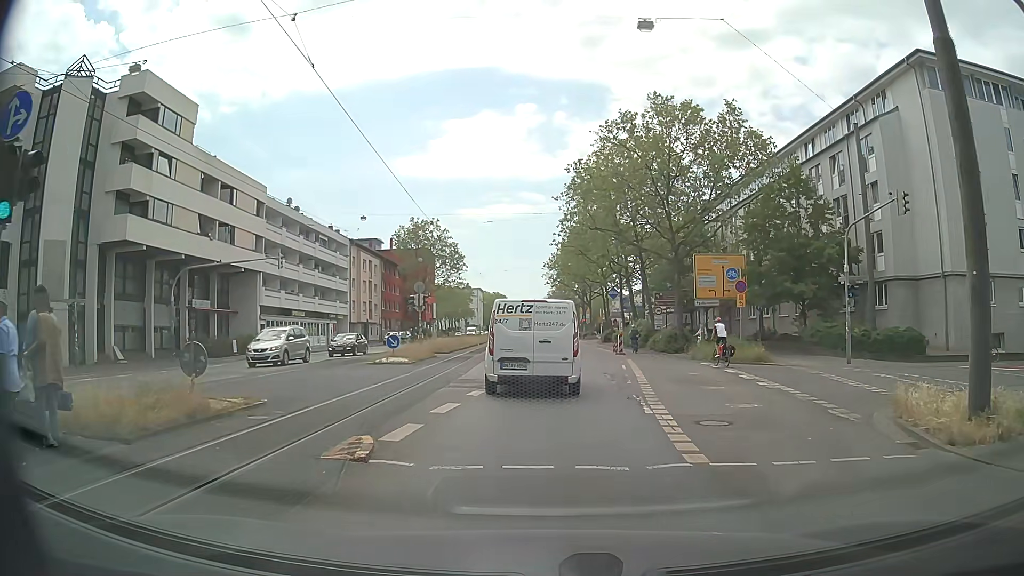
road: primary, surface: asphalt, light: Day
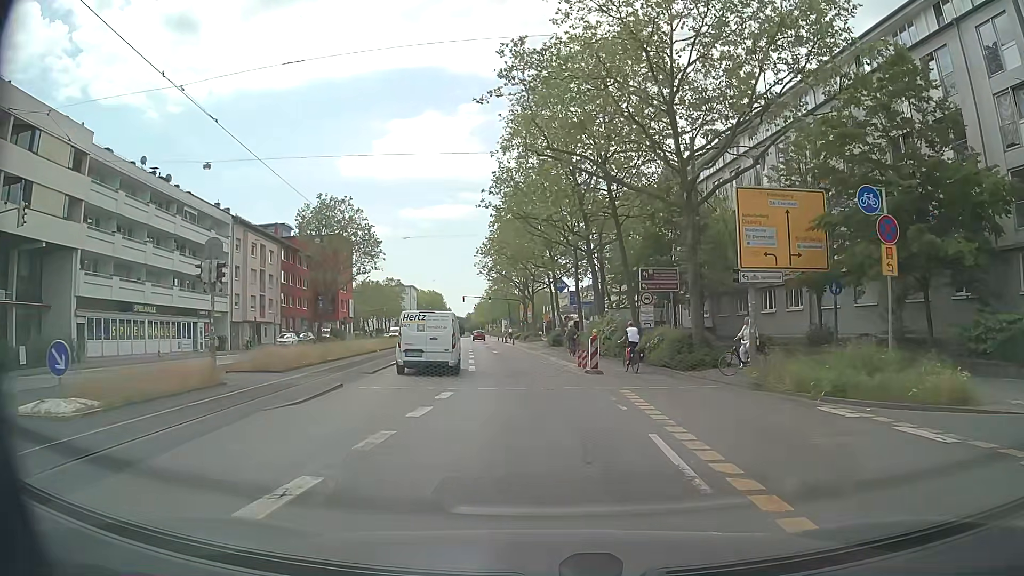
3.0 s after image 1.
(+1.0, +18.6) m; +5°
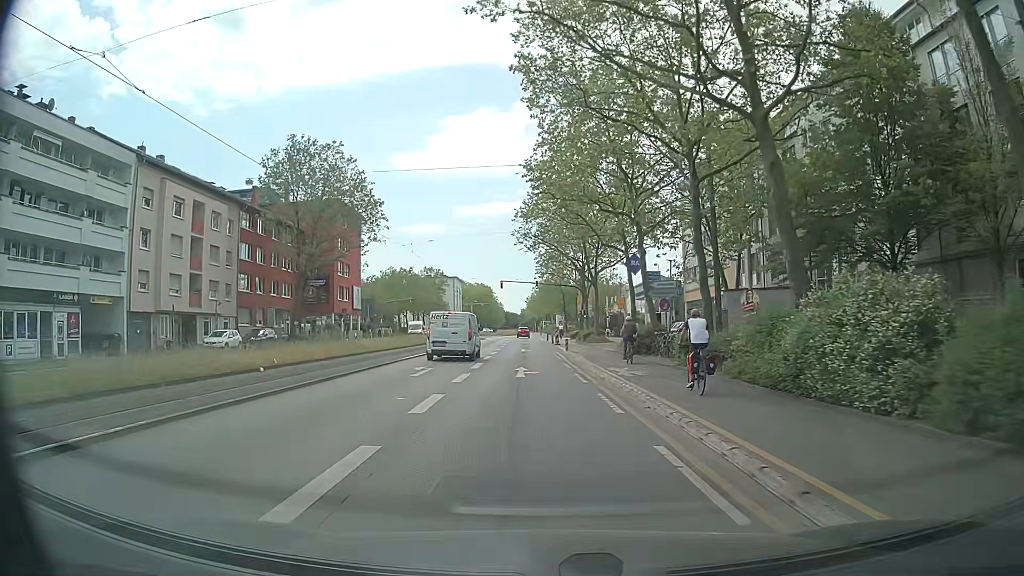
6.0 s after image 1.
(-0.7, +25.8) m; -4°
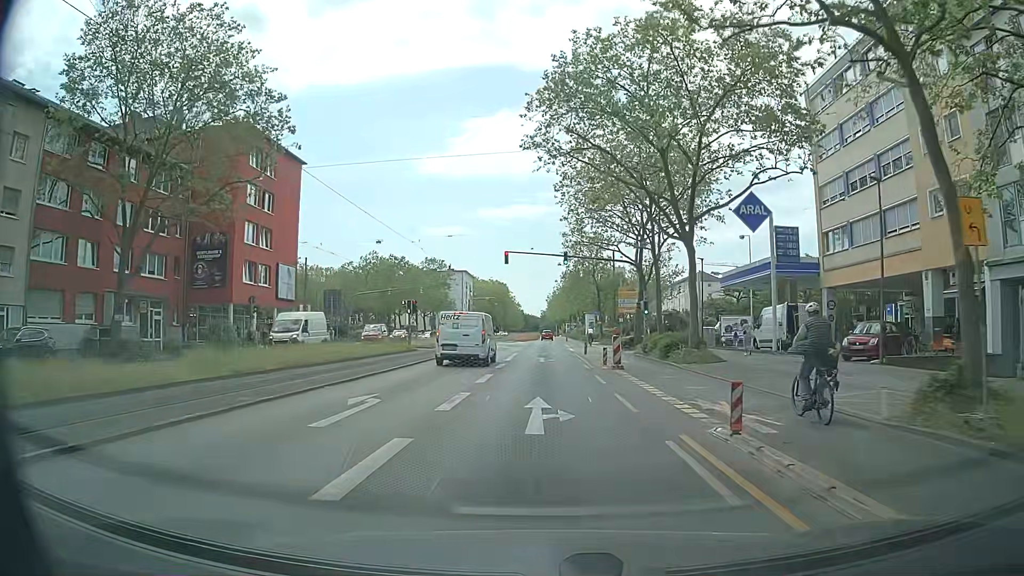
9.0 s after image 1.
(-0.9, +30.4) m; -2°
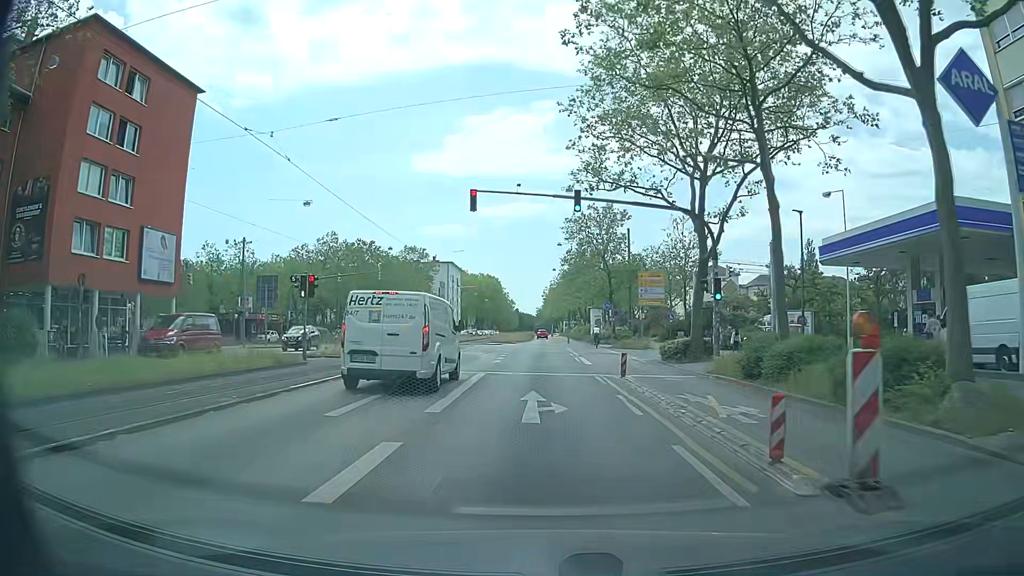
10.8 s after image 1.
(+0.1, +19.4) m; +1°
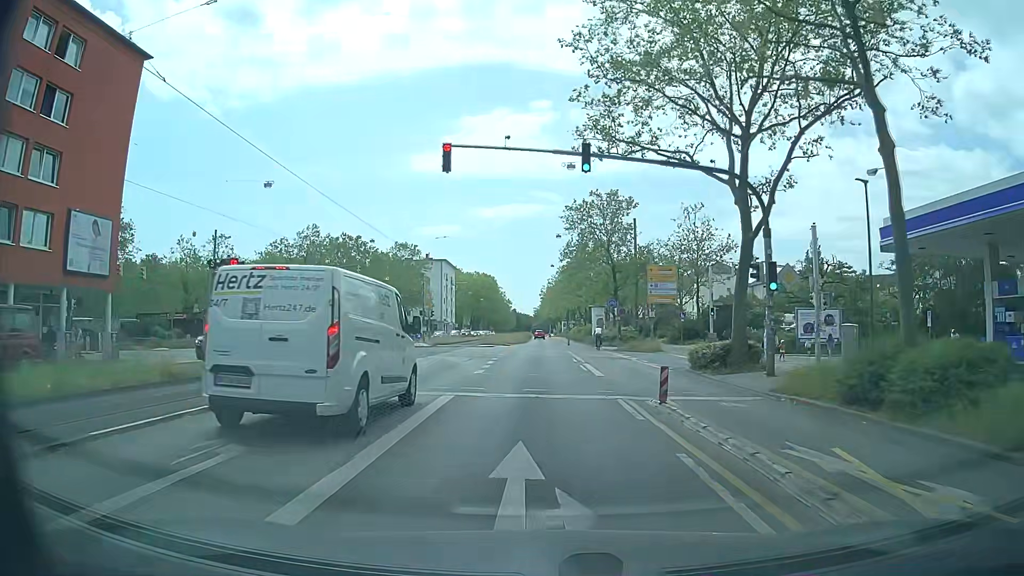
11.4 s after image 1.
(0.0, +6.5) m; -1°
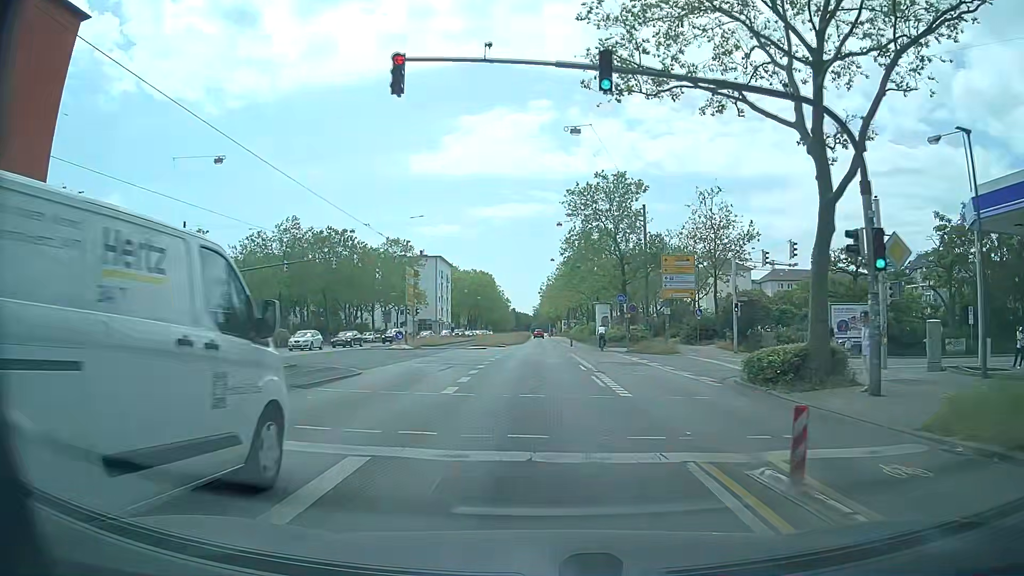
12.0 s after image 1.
(0.0, +6.6) m; 0°
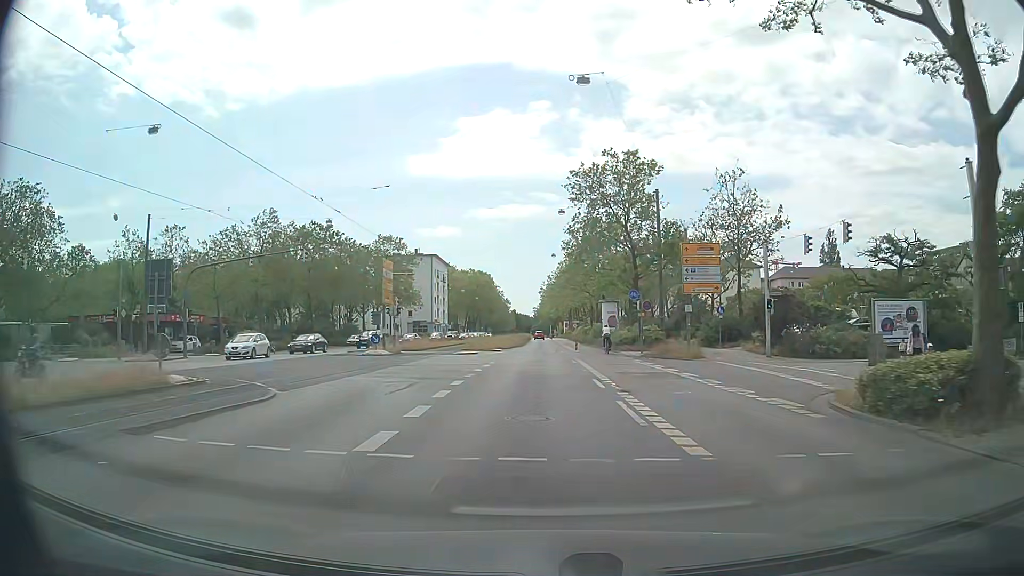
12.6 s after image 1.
(0.0, +6.6) m; 0°
(0, +10) (0, +20) (0, +30) (0, +40) (0, +50) (0, +60) (0, +70) (-1, +80) (-1, +90) (-1, +100) m
